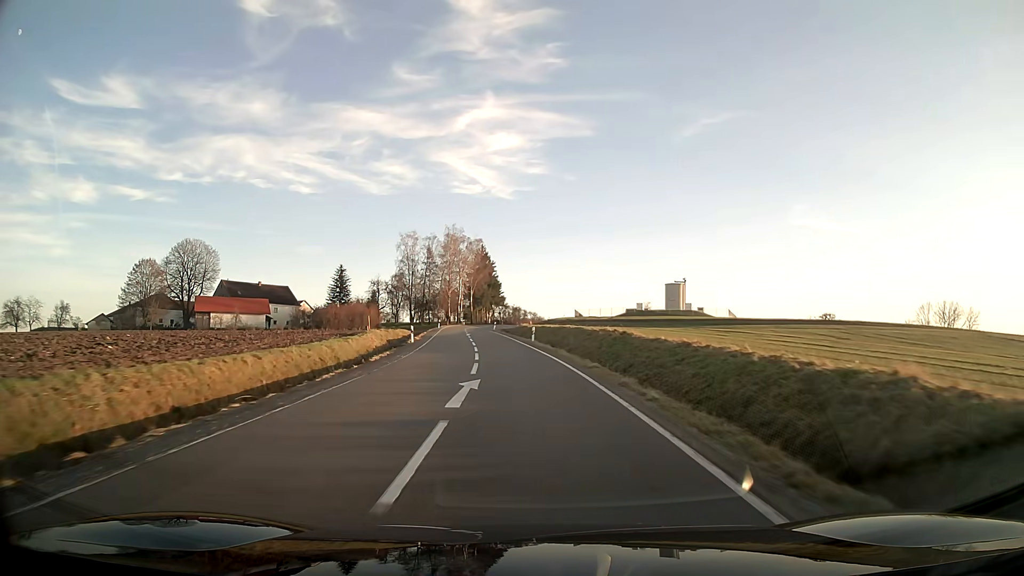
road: tertiary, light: Day
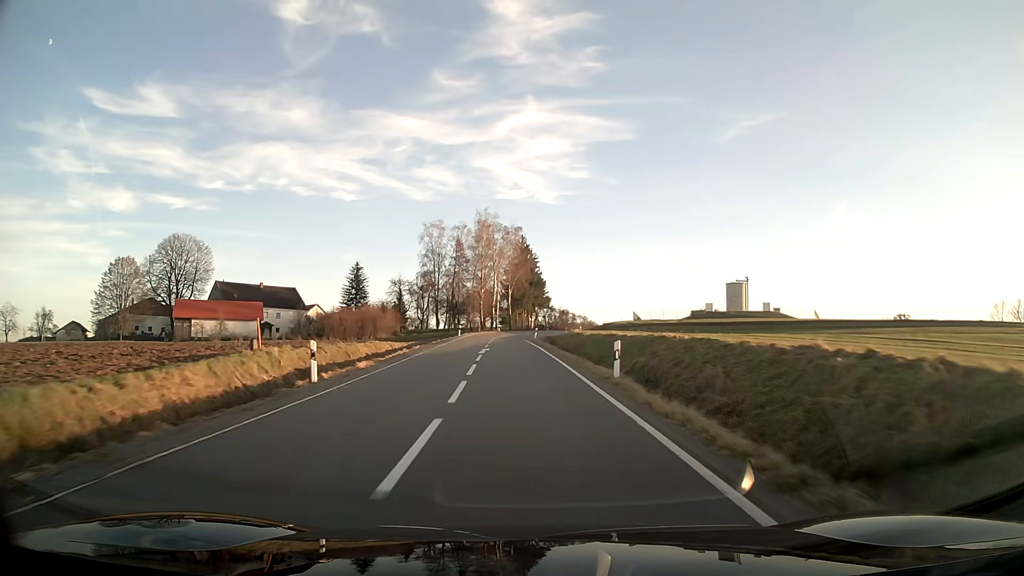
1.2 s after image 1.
(-0.8, +23.7) m; -4°
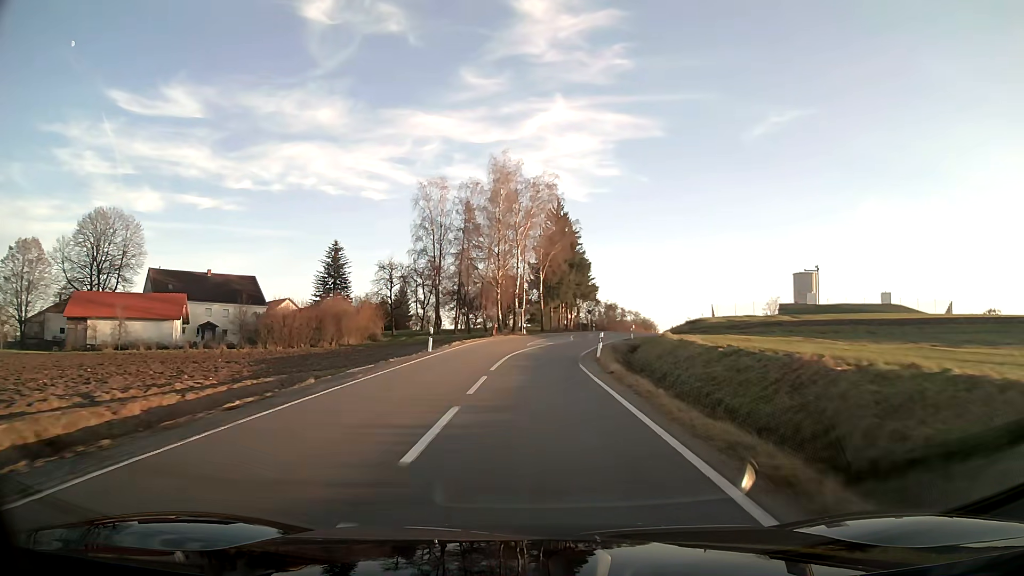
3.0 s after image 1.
(-0.8, +35.1) m; -2°
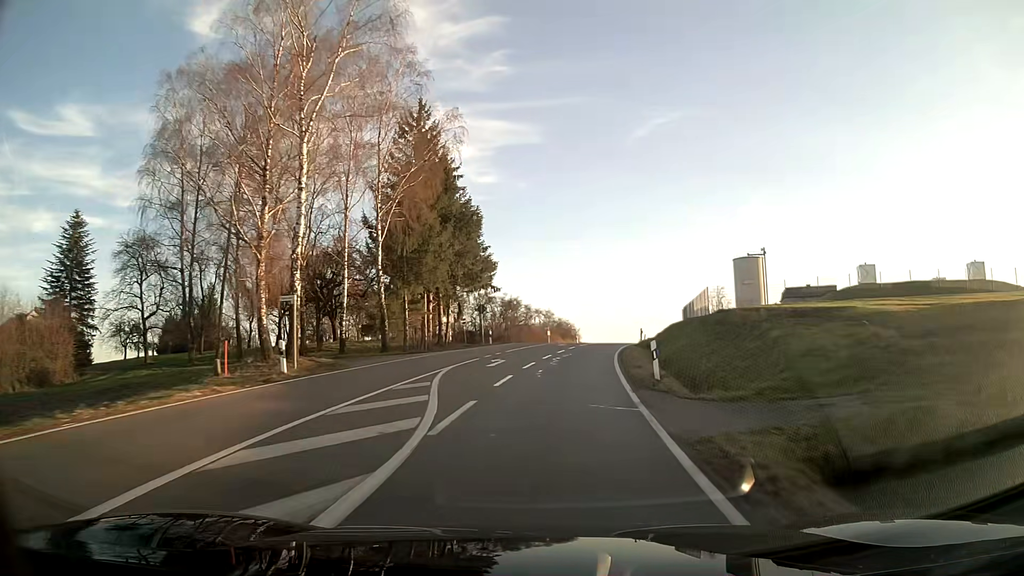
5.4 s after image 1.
(+3.1, +42.1) m; +10°
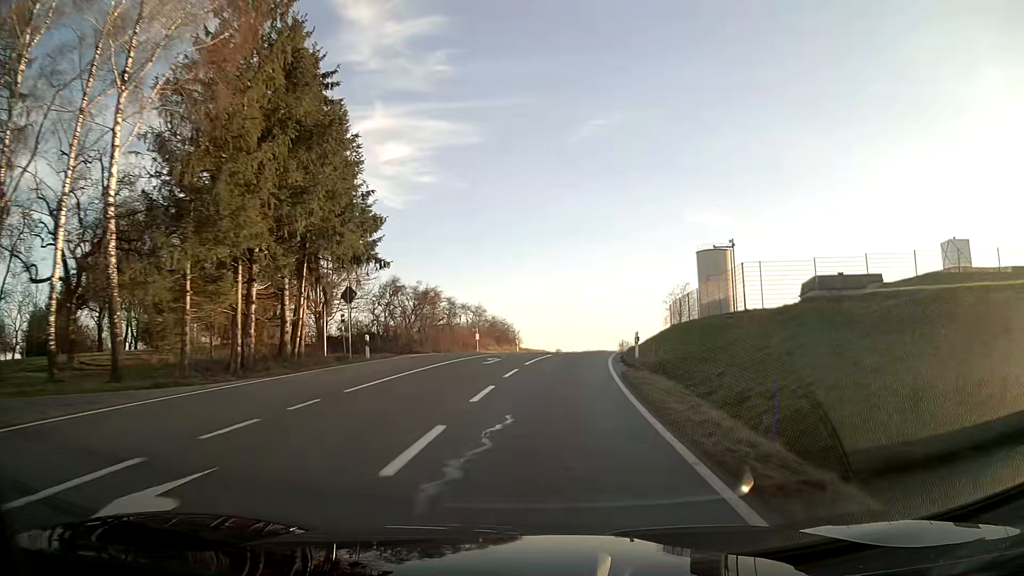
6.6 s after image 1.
(+1.0, +21.1) m; +5°
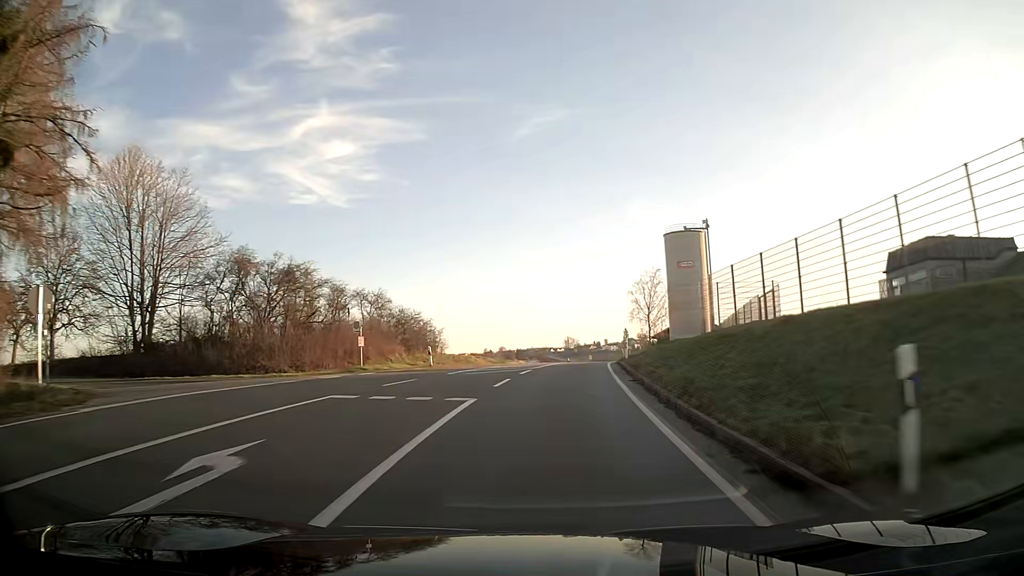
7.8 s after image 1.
(+0.9, +21.6) m; +5°
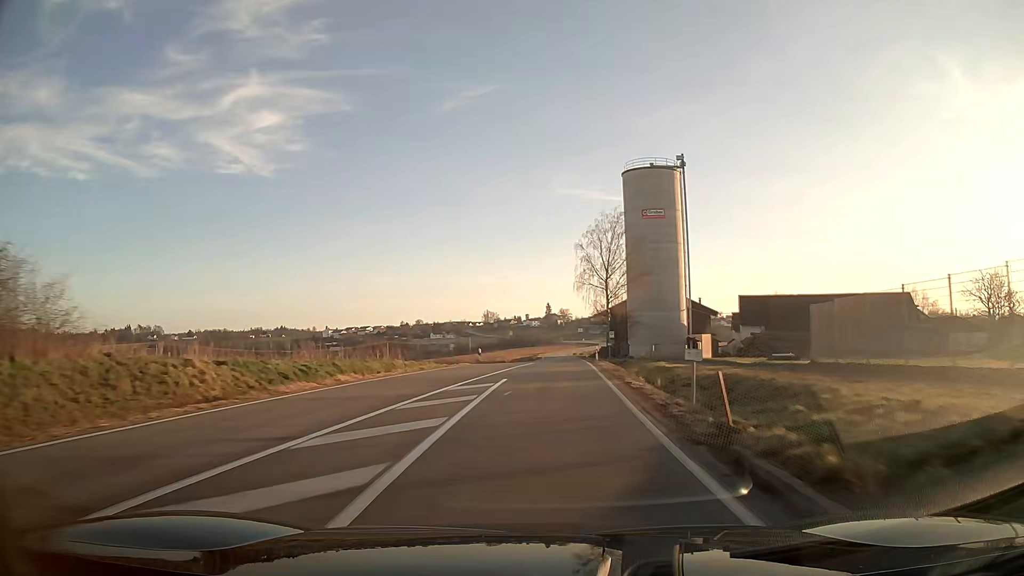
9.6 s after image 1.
(+2.0, +33.8) m; +6°
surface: asphalt
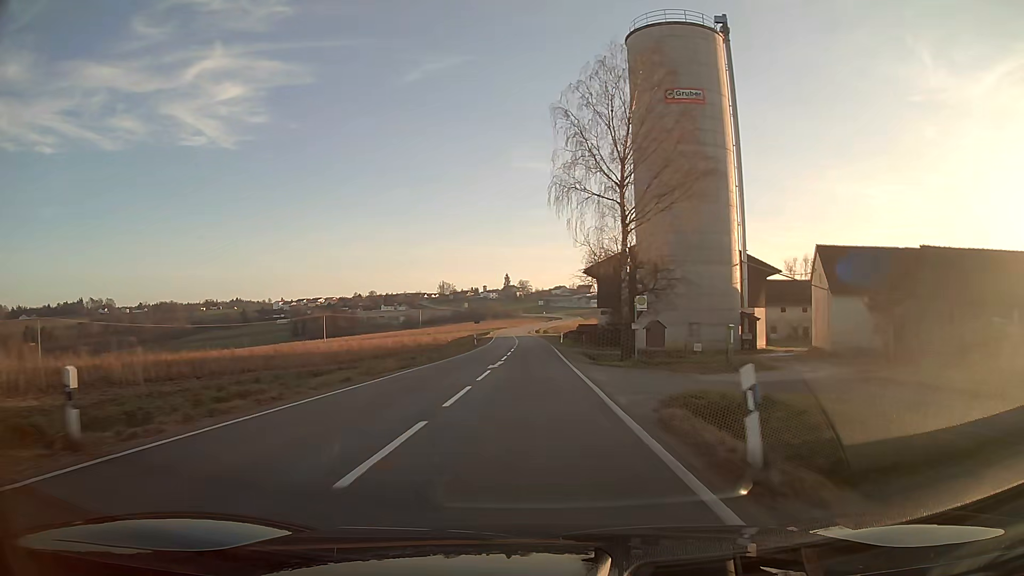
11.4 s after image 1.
(+1.2, +36.1) m; +3°
